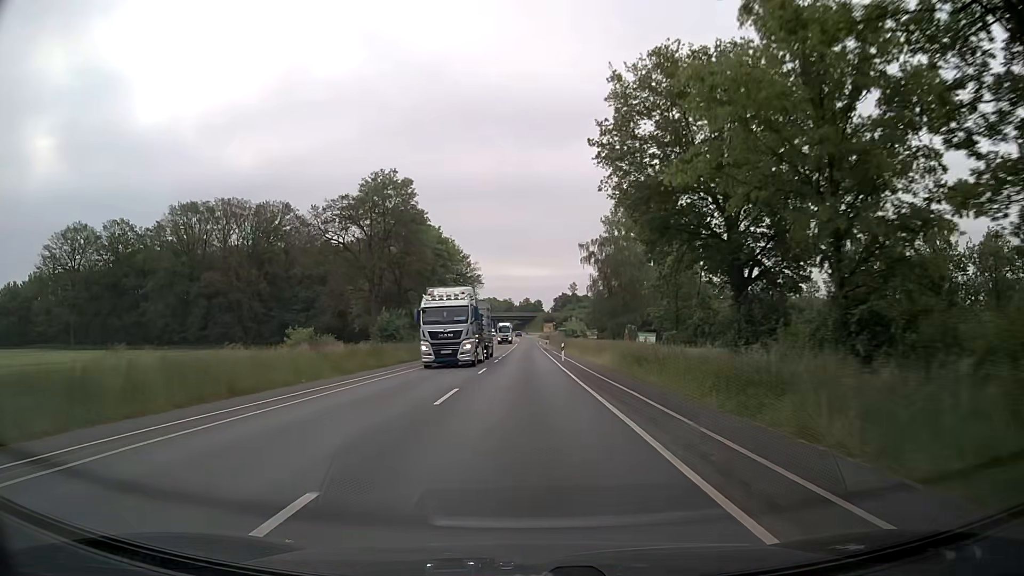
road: secondary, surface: asphalt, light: Day
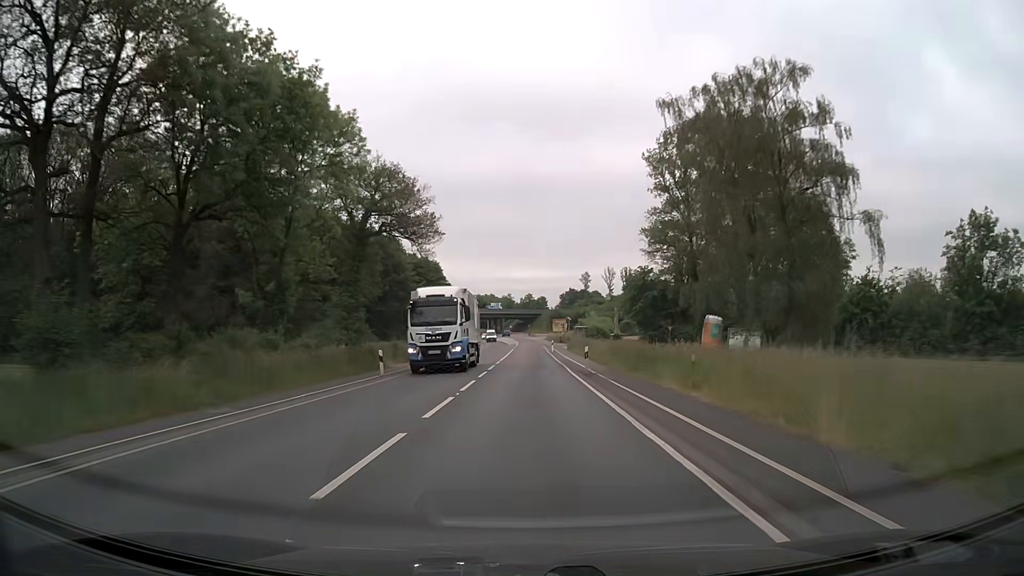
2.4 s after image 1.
(+0.1, +50.8) m; 0°
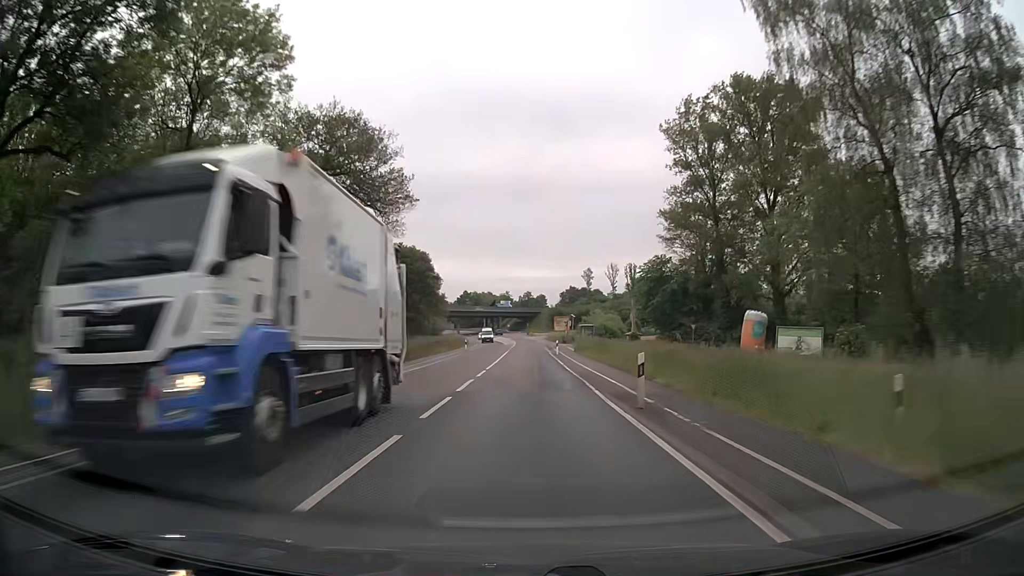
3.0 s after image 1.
(0.0, +12.7) m; 0°
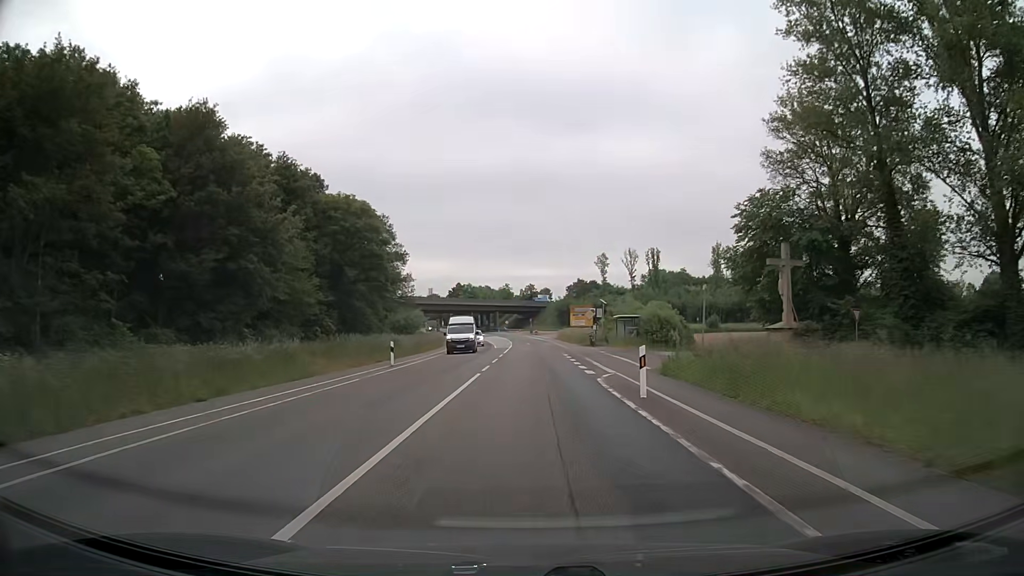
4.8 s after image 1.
(-0.1, +36.4) m; 0°
(0, +10) (0, +20) (0, +30) (0, +40) (0, +50) (0, +60) (0, +70) (0, +80) (0, +90) (+1, +100) m
